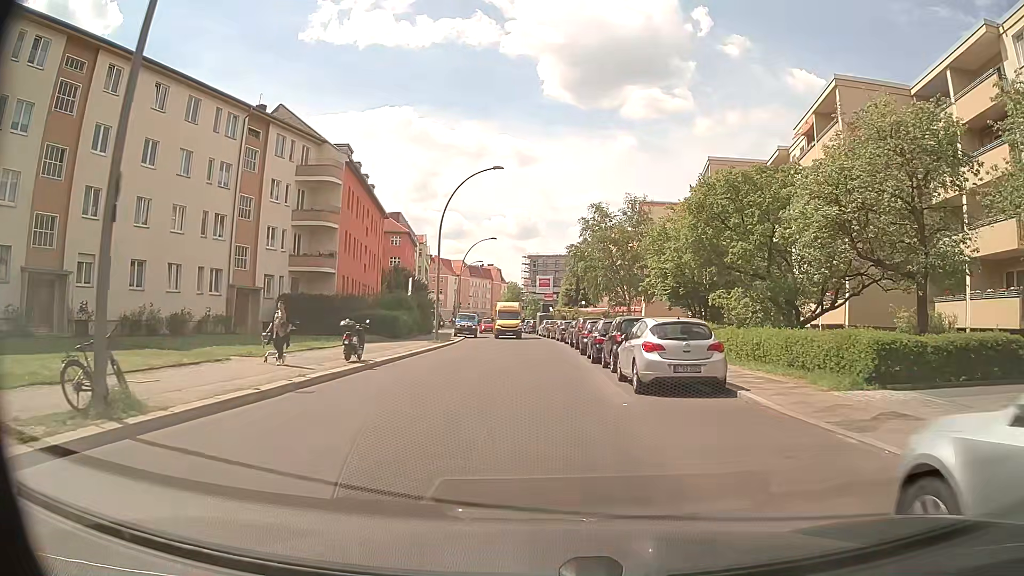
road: residential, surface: asphalt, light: Day
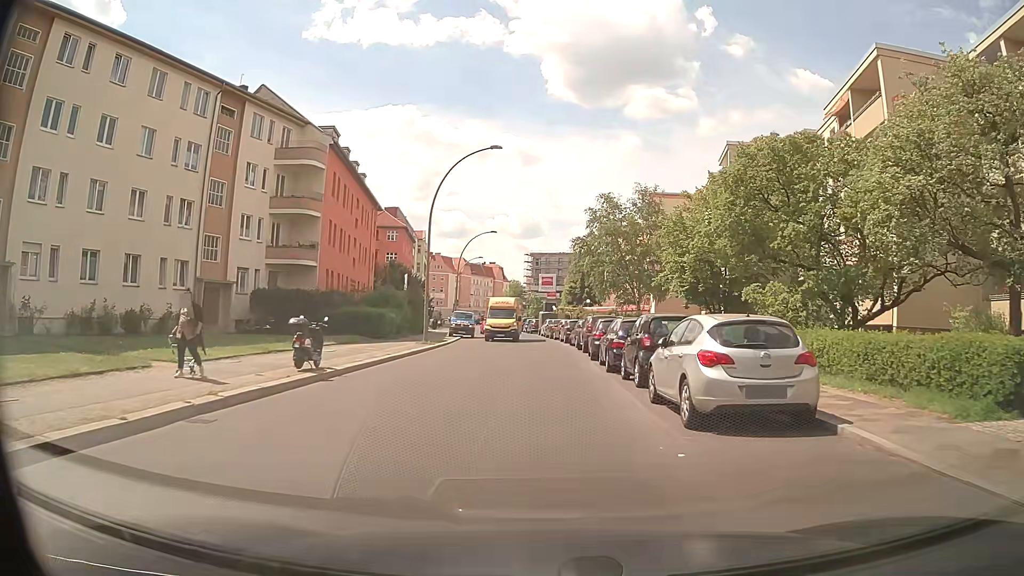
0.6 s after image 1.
(0.0, +4.5) m; 0°
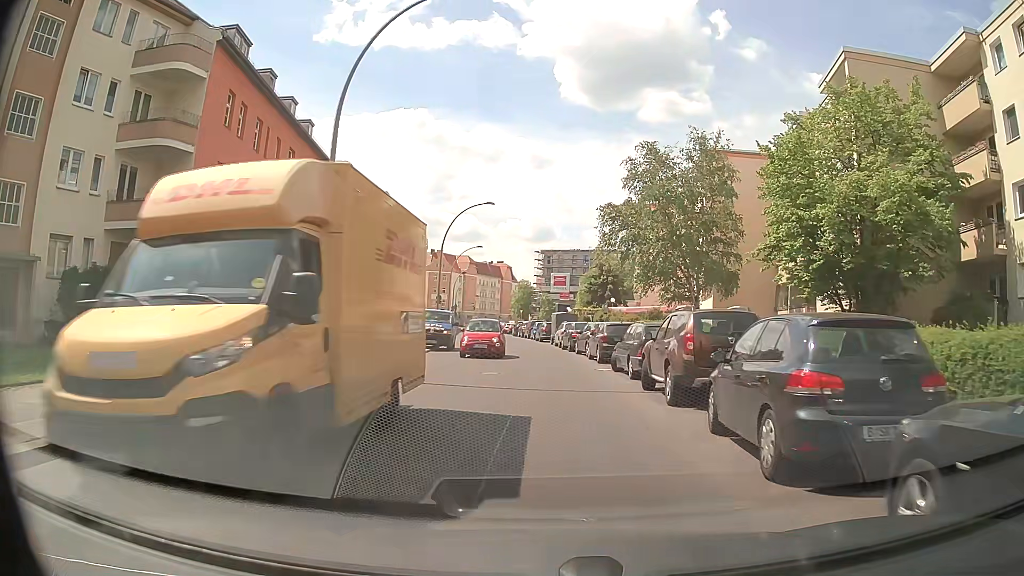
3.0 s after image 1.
(-0.2, +17.9) m; -1°
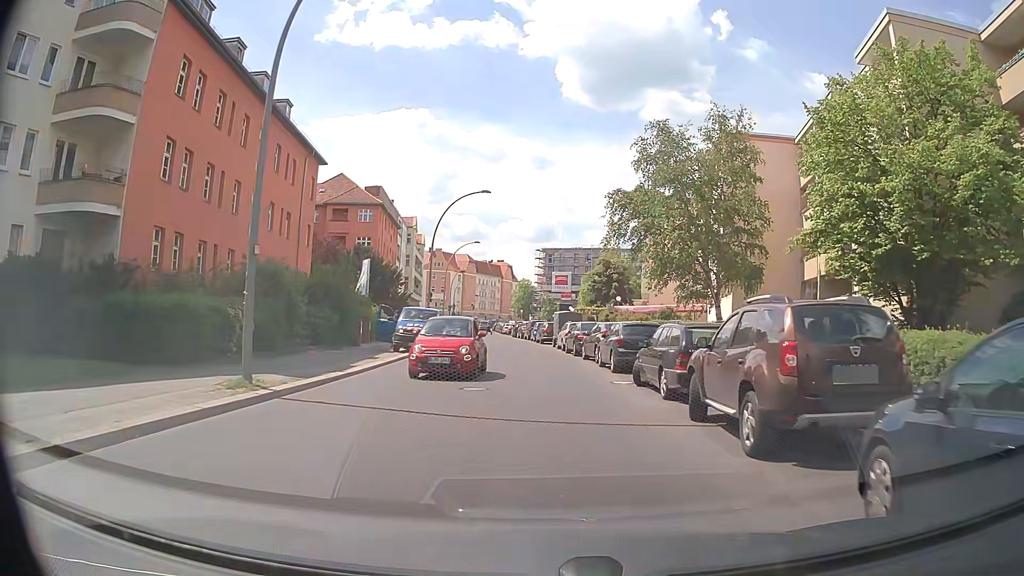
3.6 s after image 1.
(0.0, +4.4) m; 0°
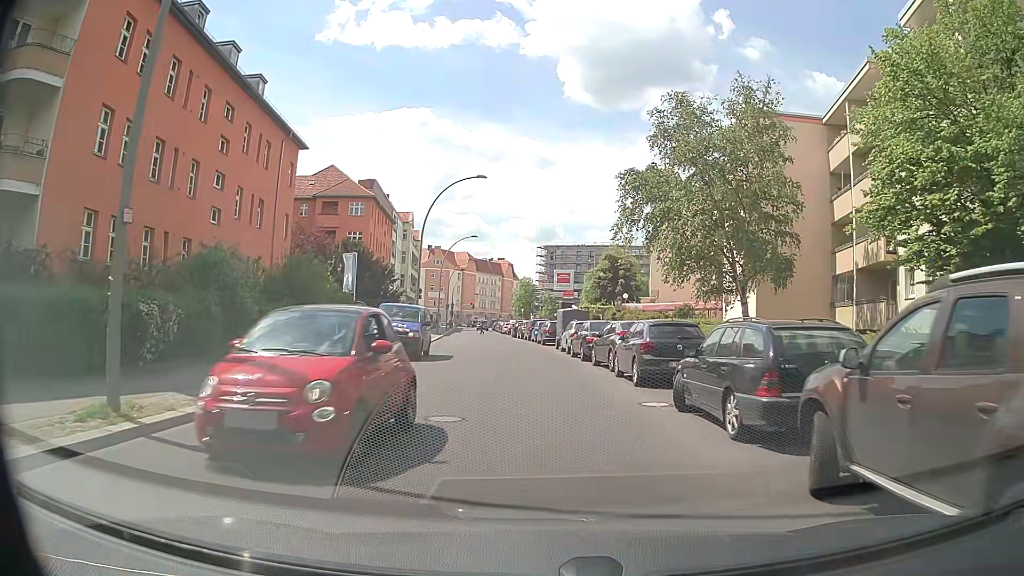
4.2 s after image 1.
(0.0, +4.4) m; 0°
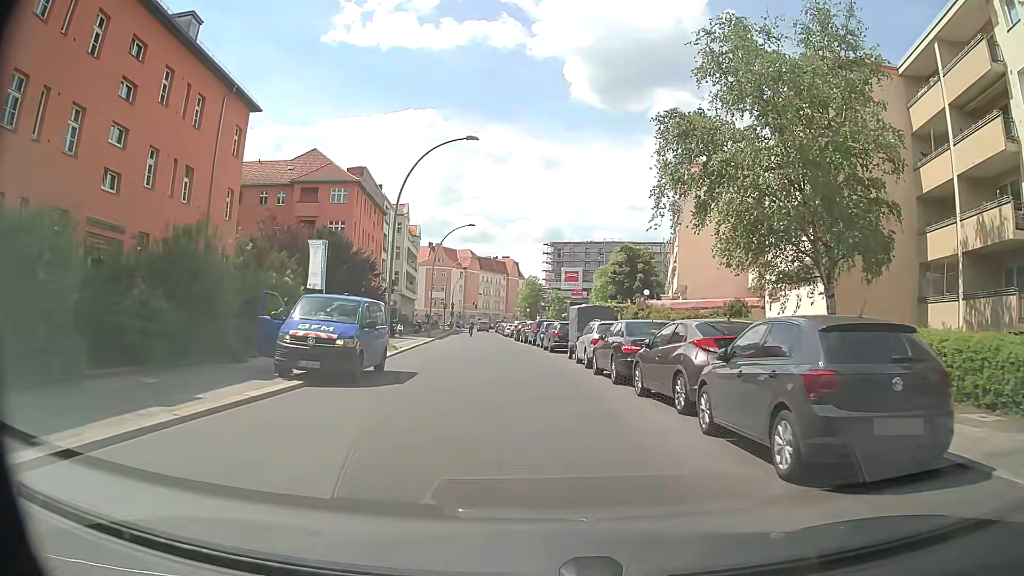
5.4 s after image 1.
(-0.1, +8.9) m; -1°
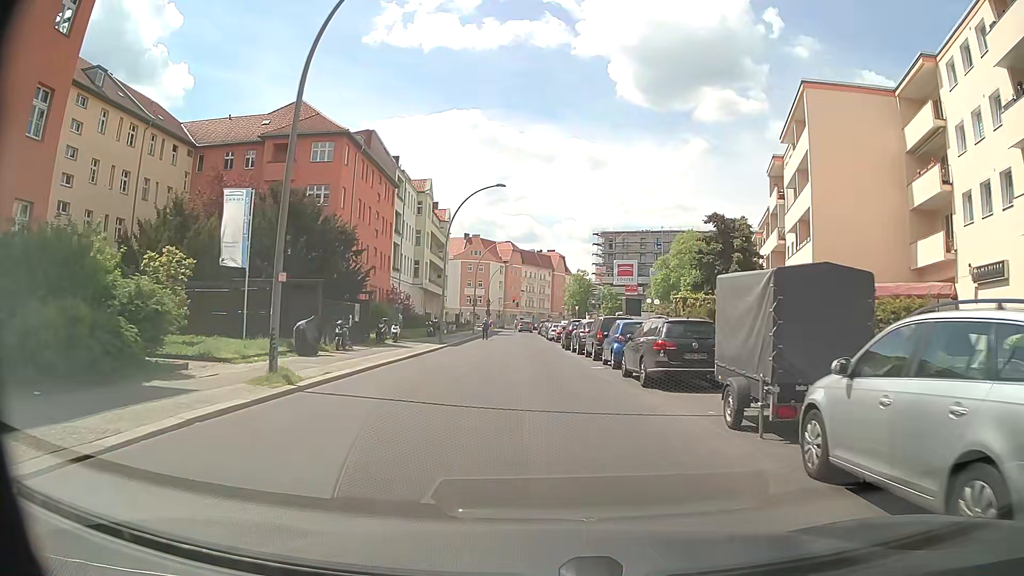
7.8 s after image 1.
(-0.7, +17.8) m; -4°
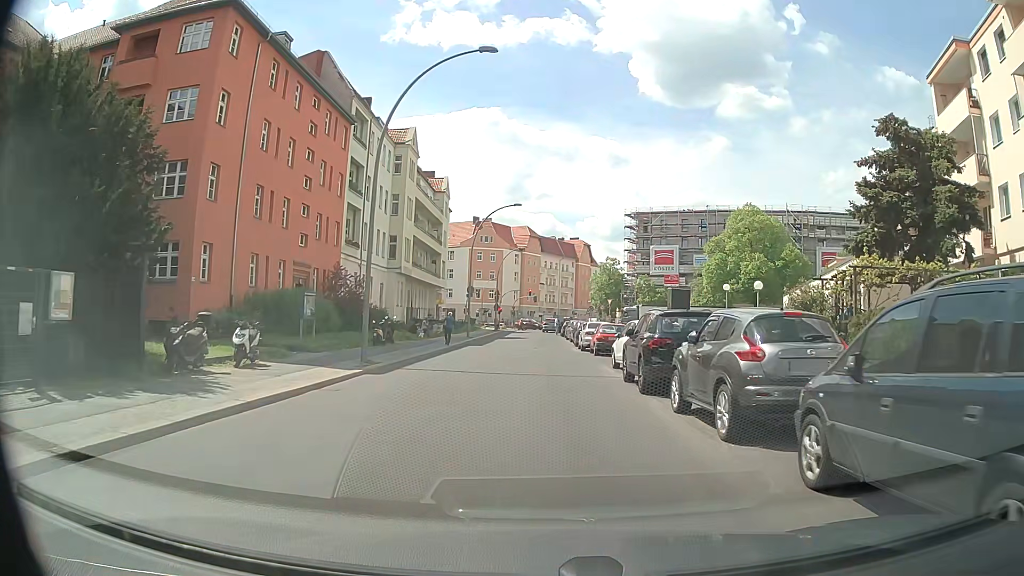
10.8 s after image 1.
(-0.3, +22.3) m; -1°
